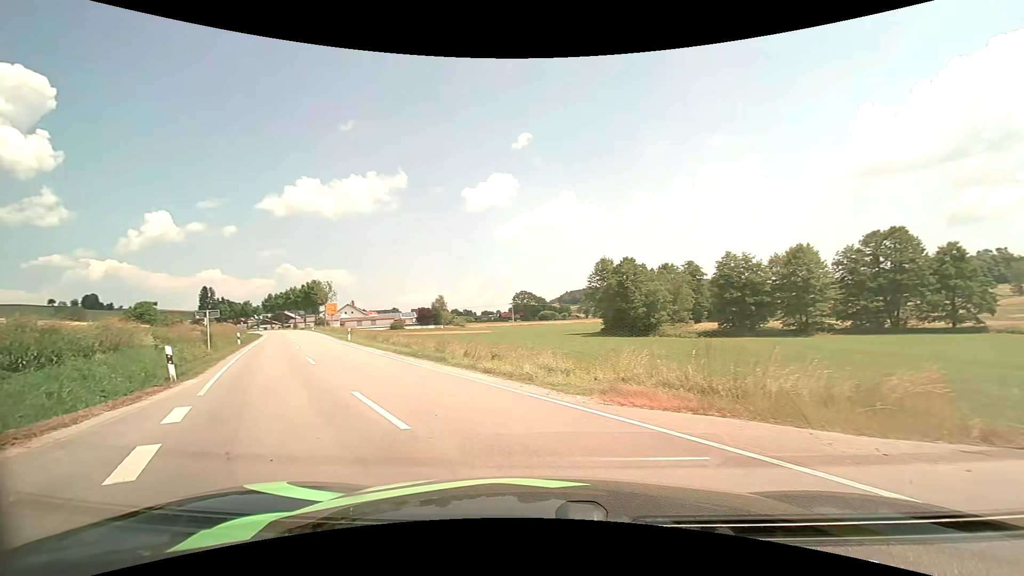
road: unclassified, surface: asphalt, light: Day
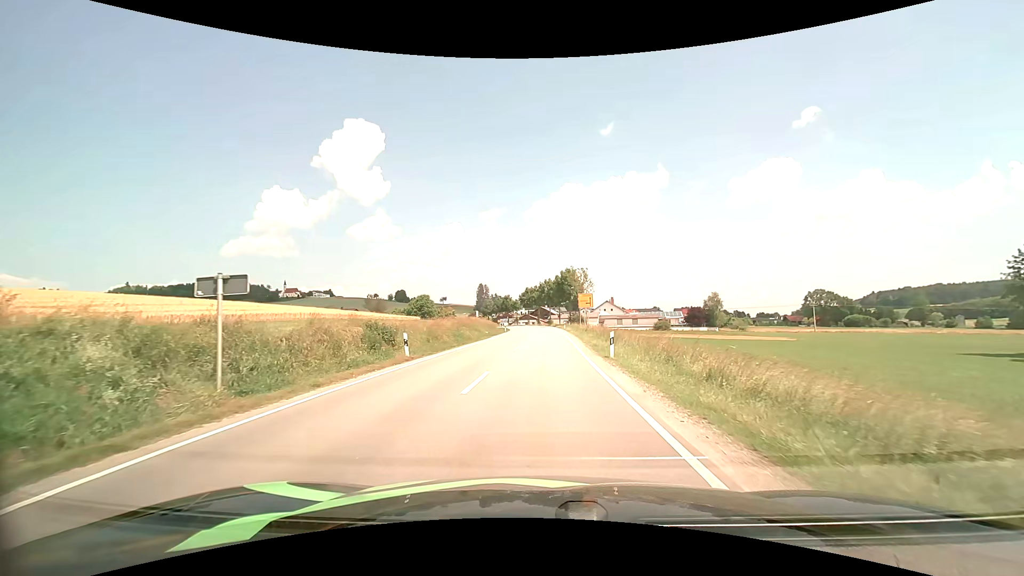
(-7.4, +20.8) m; -30°
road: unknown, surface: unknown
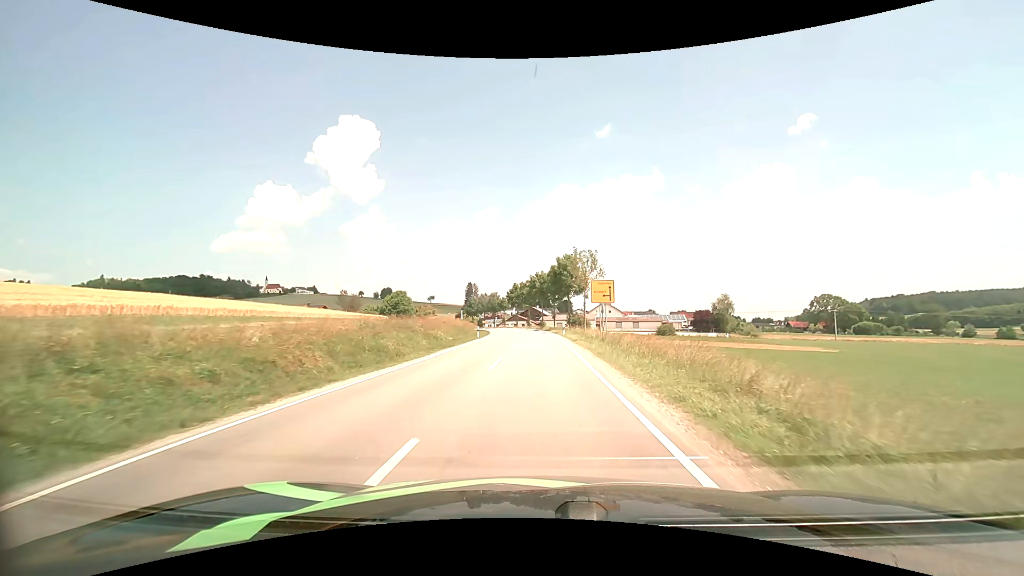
(+0.3, +19.9) m; +1°
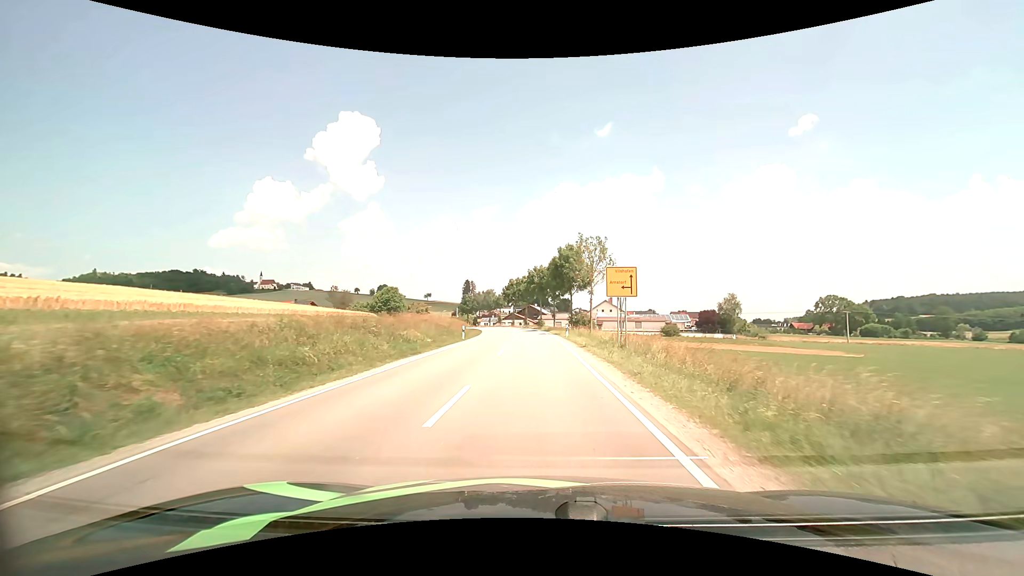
(0.0, +7.7) m; 0°
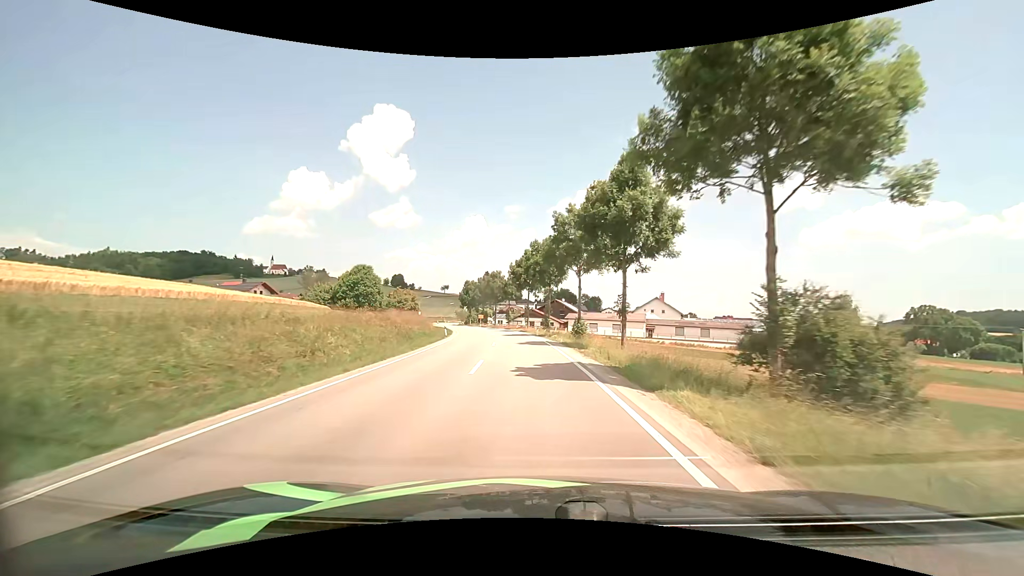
(-0.7, +42.9) m; -3°
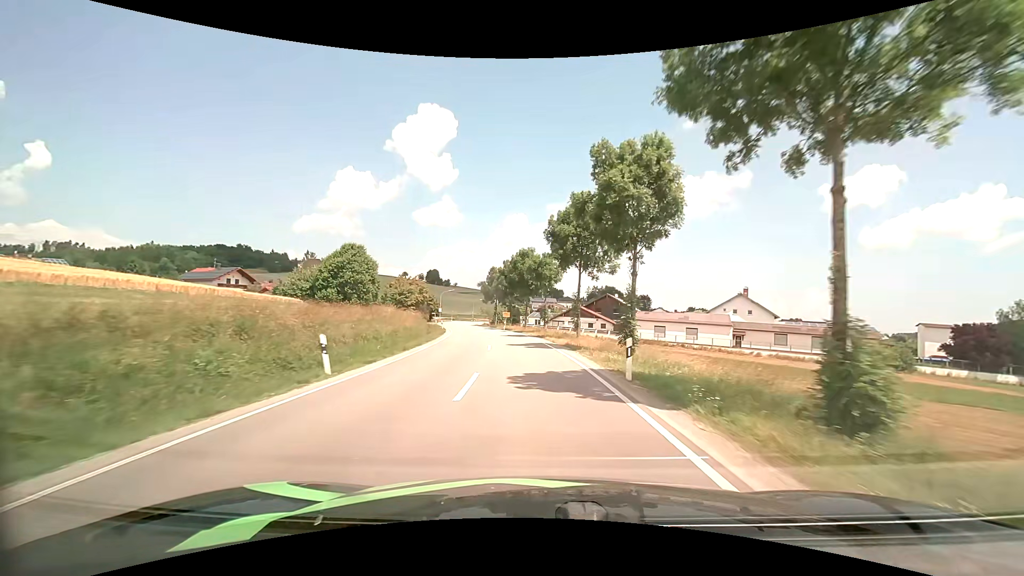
(-1.1, +28.1) m; -5°
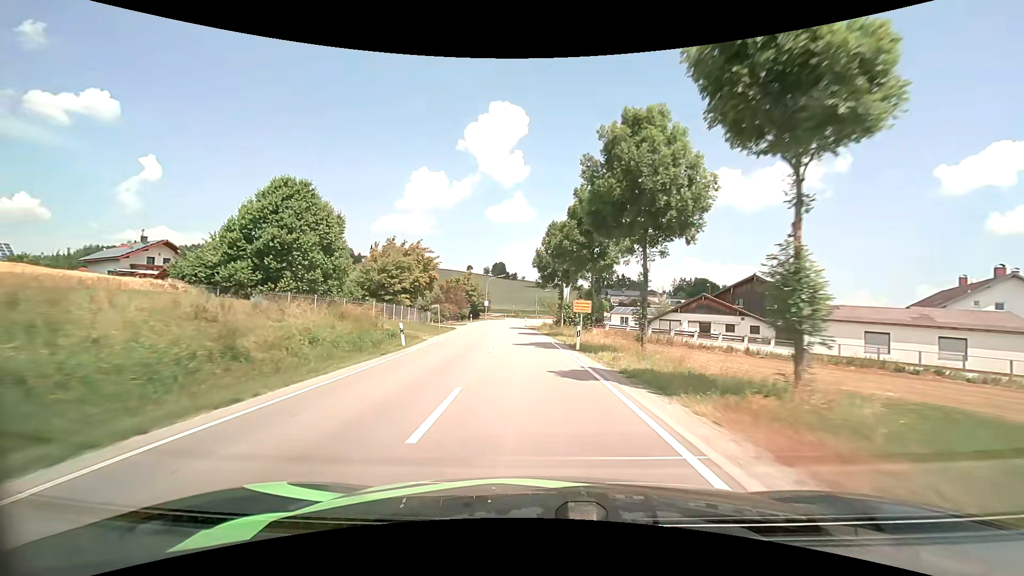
(-2.5, +39.0) m; -8°
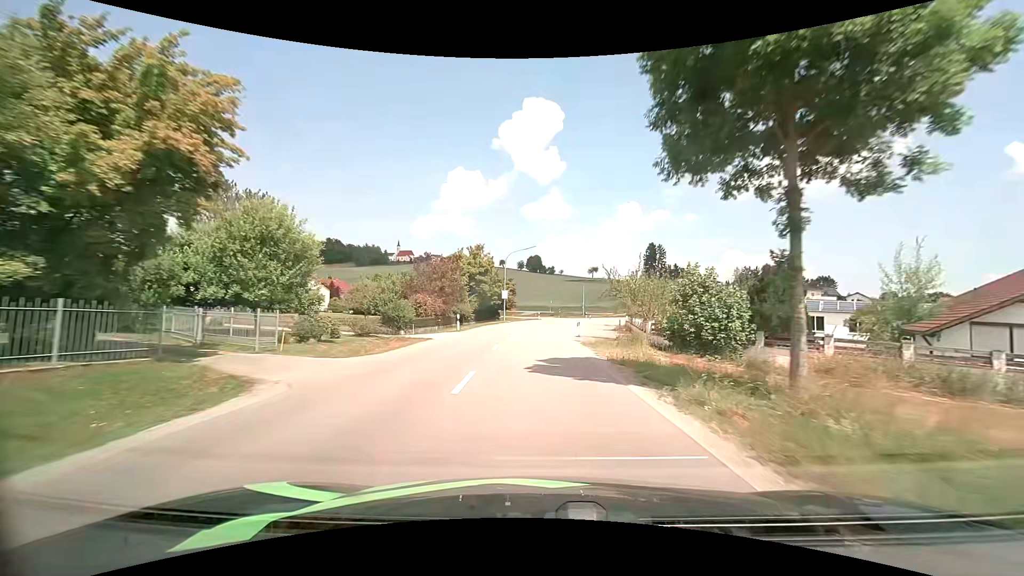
(-1.8, +37.3) m; -4°
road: secondary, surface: asphalt
(0, +10) (0, +20) (0, +30) (0, +40) (+1, +50) (+3, +60) (+5, +70) (+8, +79) (+12, +88) (+17, +97) m
